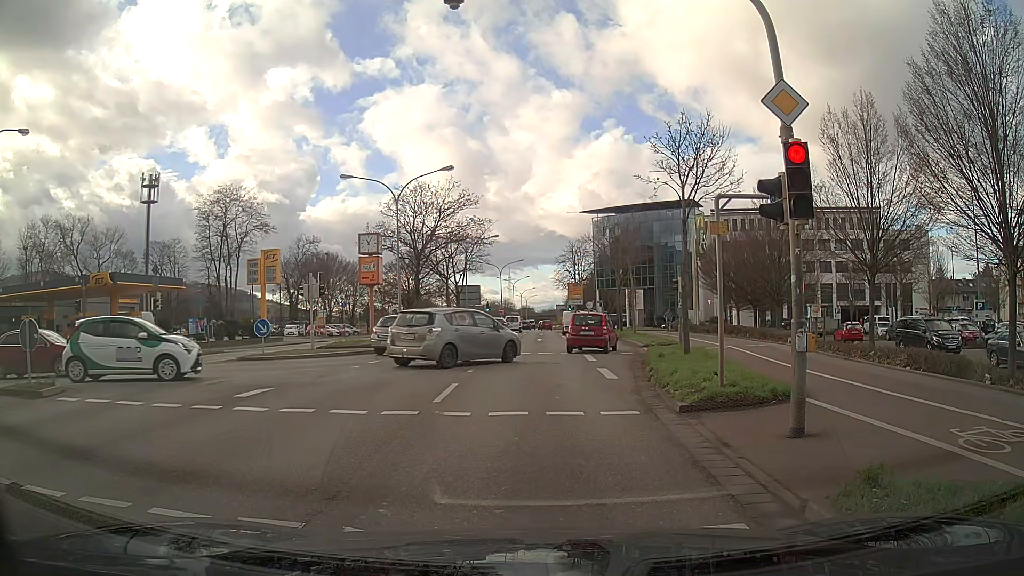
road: primary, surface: asphalt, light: Day
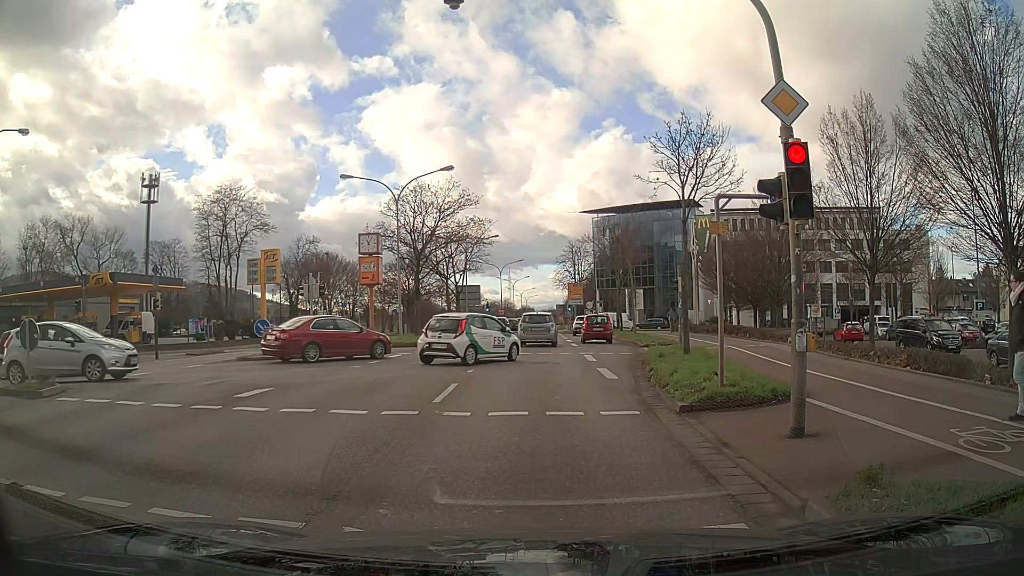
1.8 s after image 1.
(0.0, 0.0) m; 0°
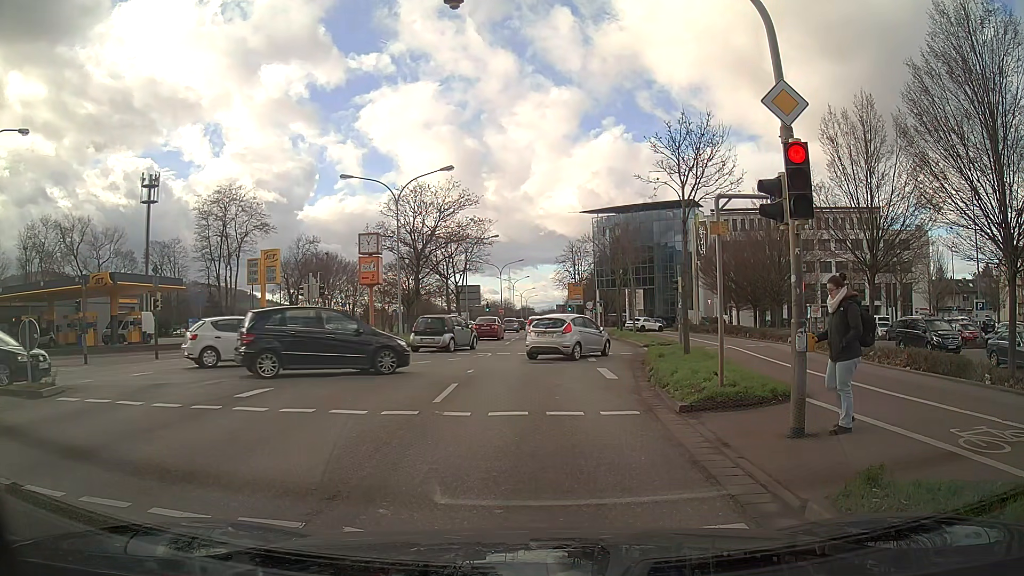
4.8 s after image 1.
(0.0, 0.0) m; 0°
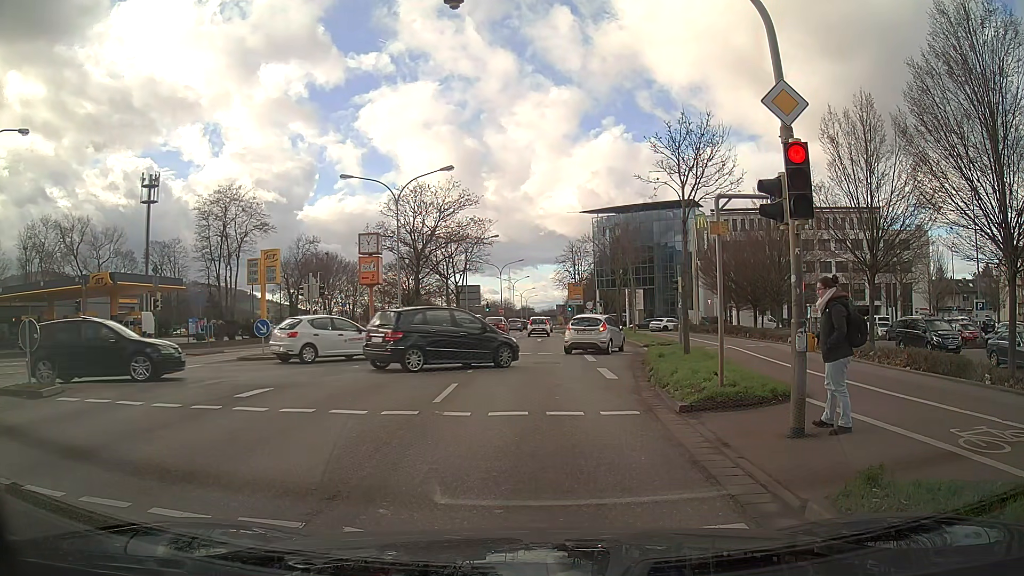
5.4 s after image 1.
(0.0, 0.0) m; 0°
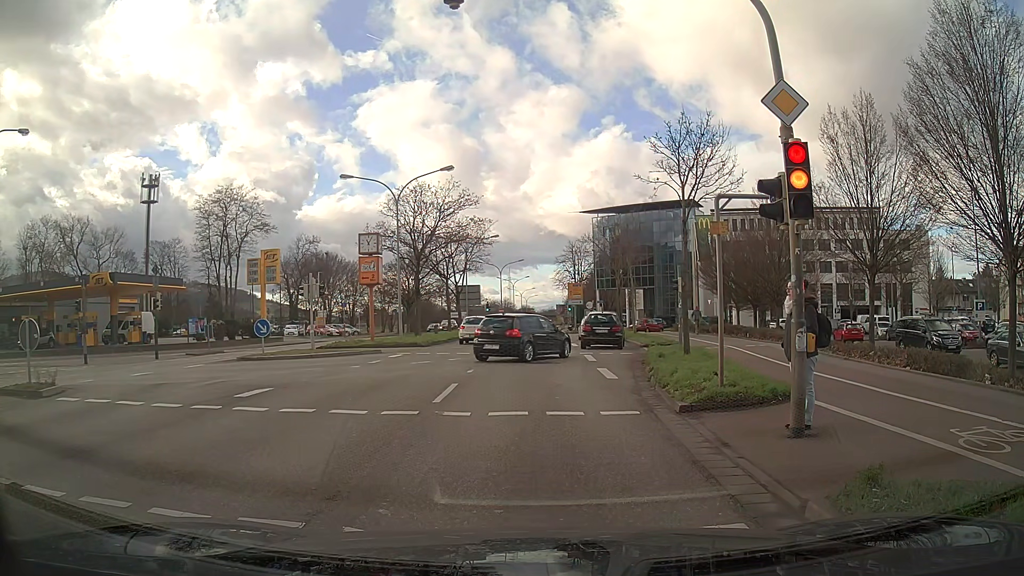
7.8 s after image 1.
(0.0, 0.0) m; 0°
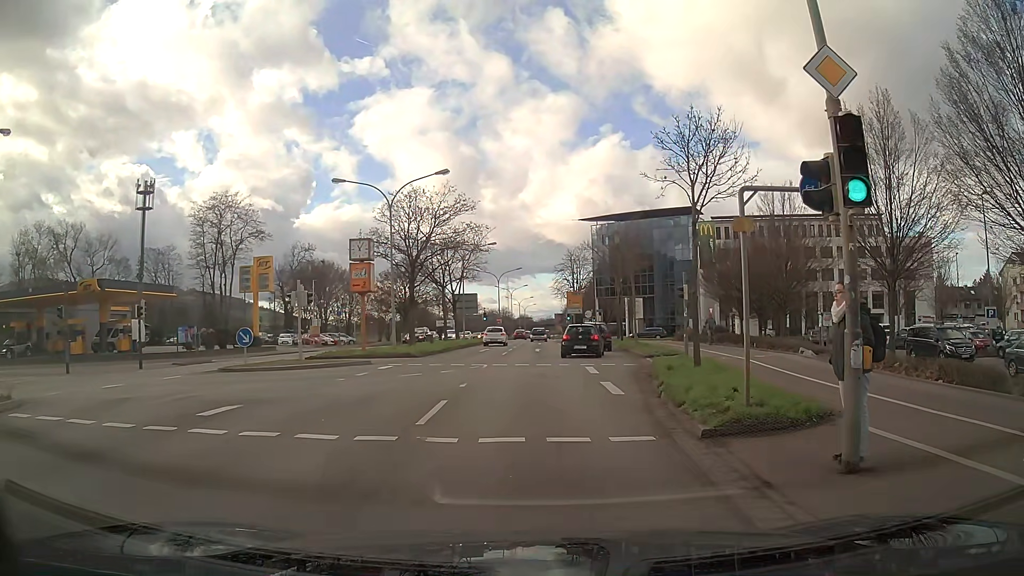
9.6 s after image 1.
(0.0, +1.5) m; +1°
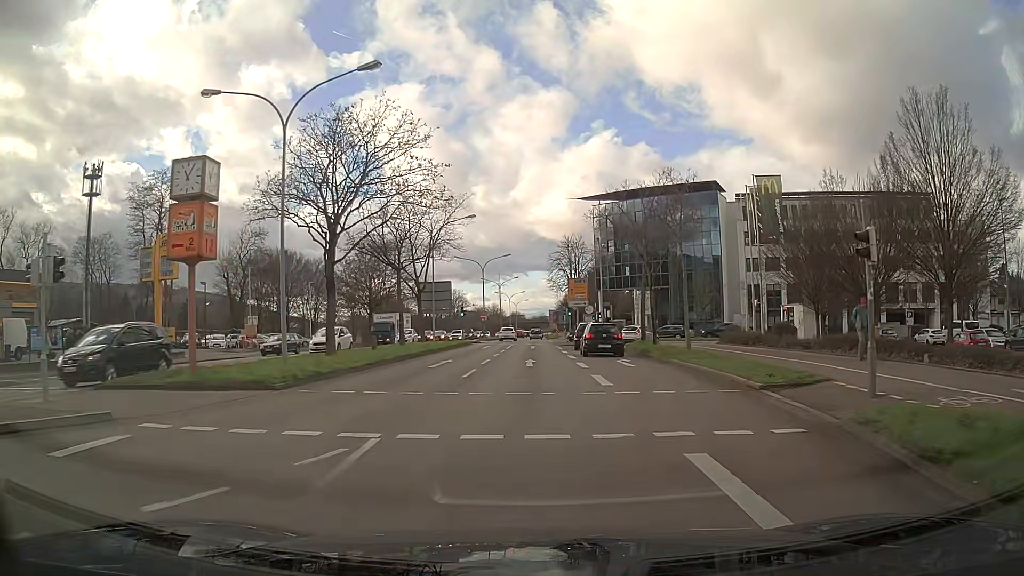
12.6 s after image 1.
(+0.2, +16.3) m; +1°
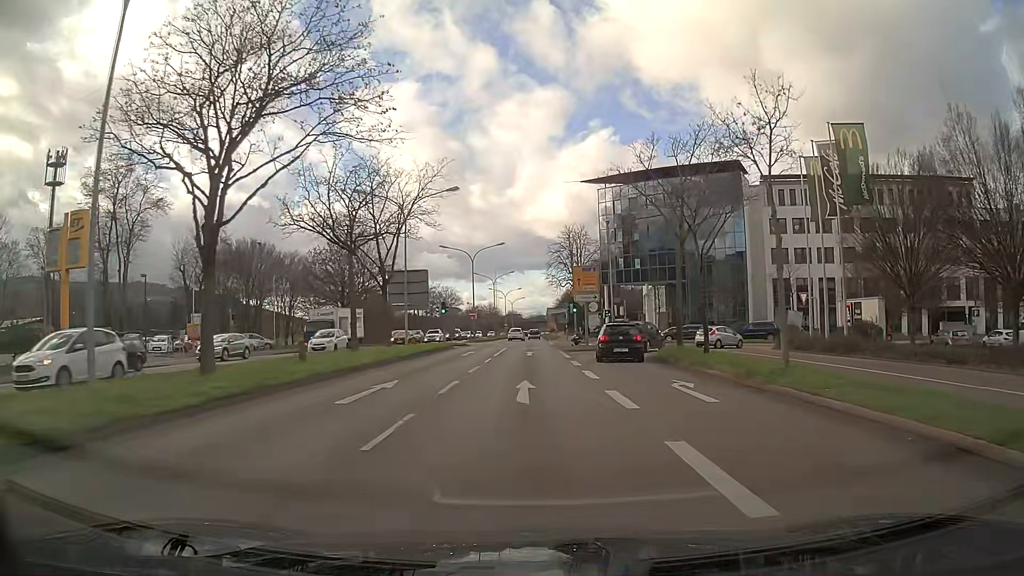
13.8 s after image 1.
(0.0, +10.6) m; 0°
